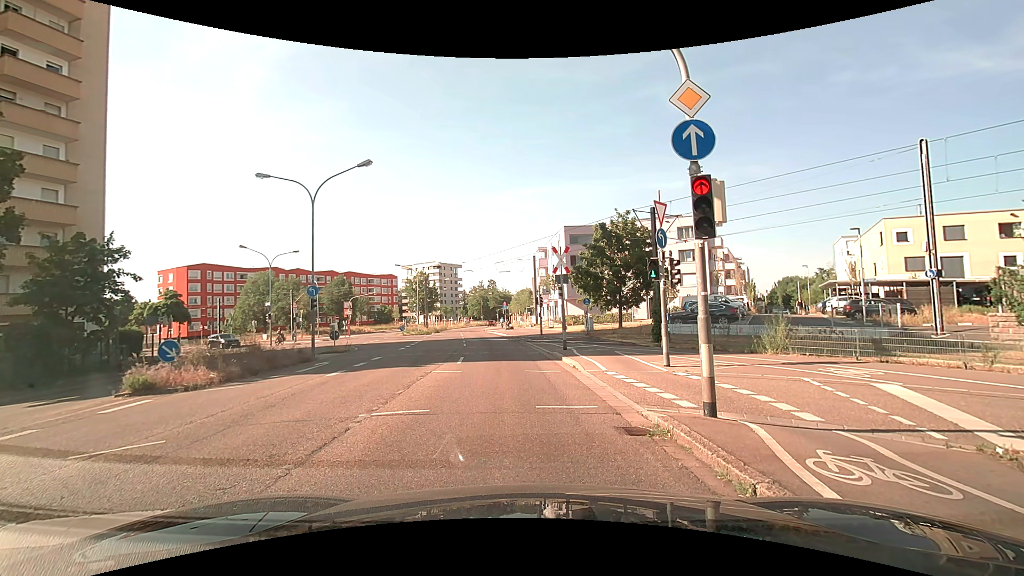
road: secondary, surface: asphalt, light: Day
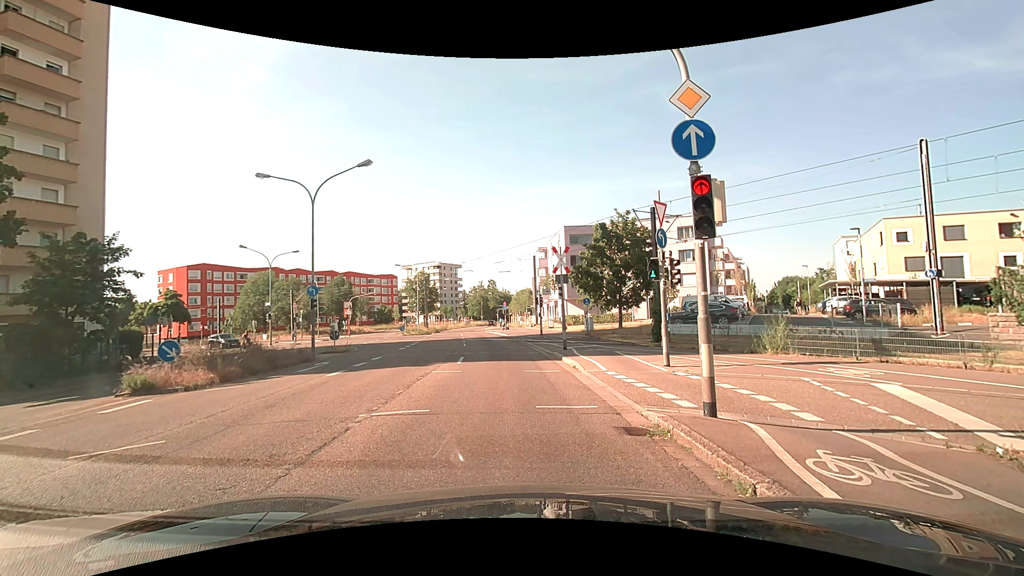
(0.0, 0.0) m; 0°
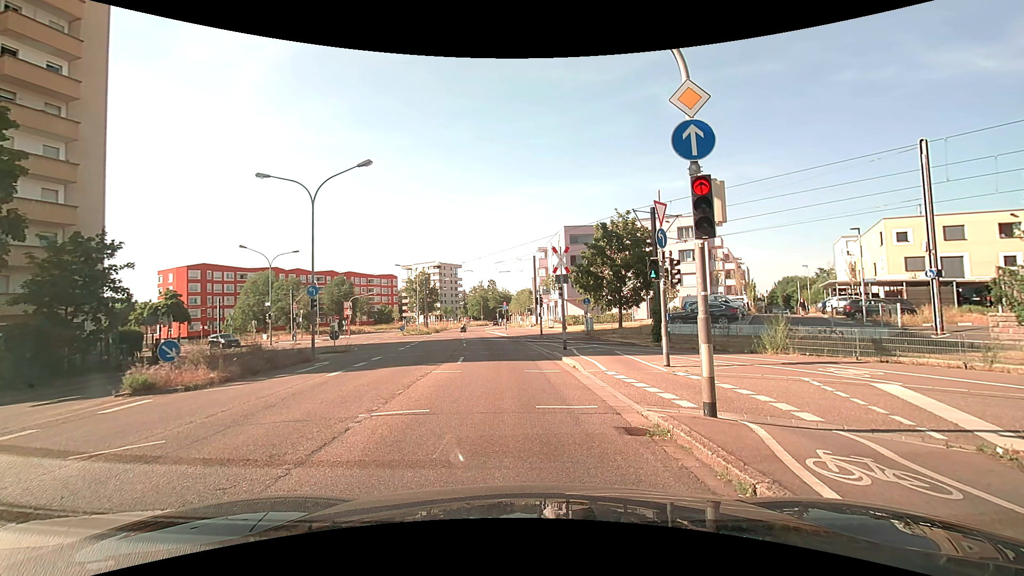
(0.0, 0.0) m; 0°
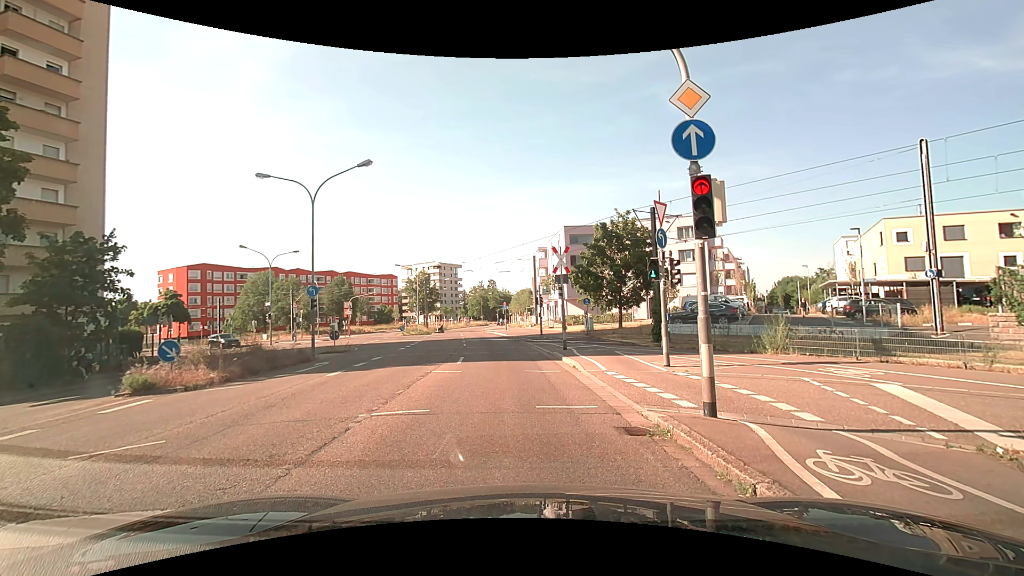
(0.0, 0.0) m; 0°
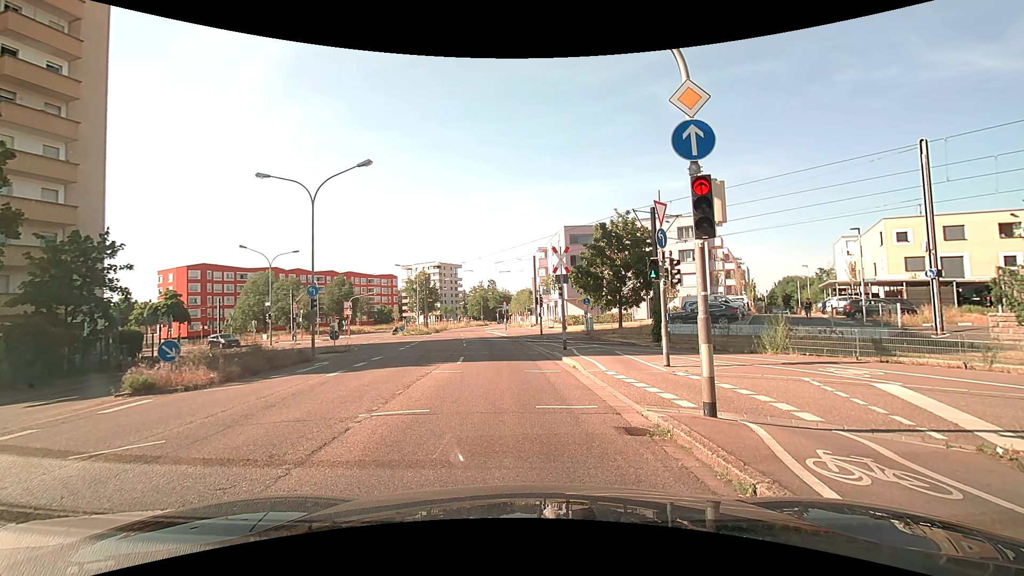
(0.0, 0.0) m; 0°
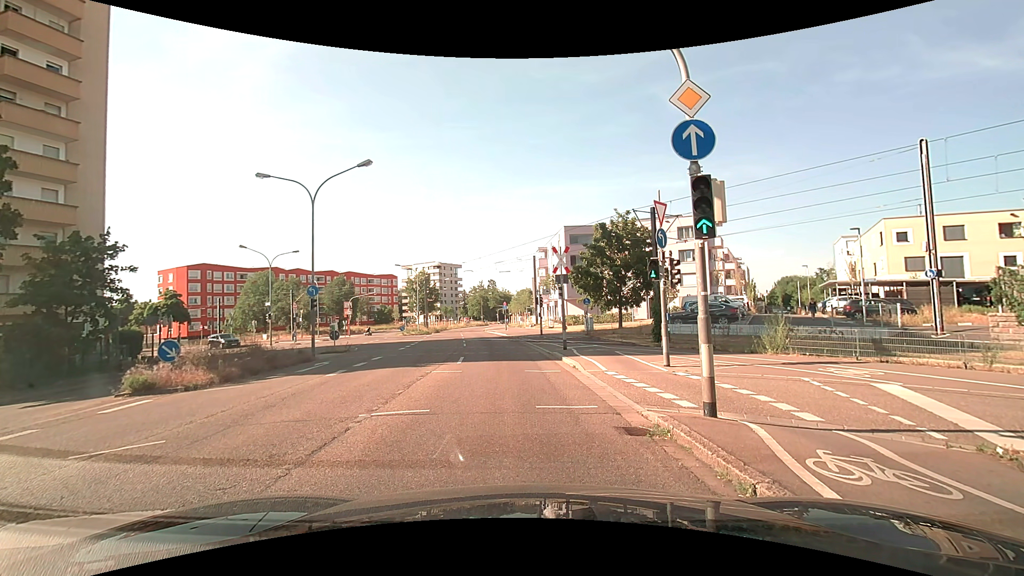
(0.0, 0.0) m; 0°
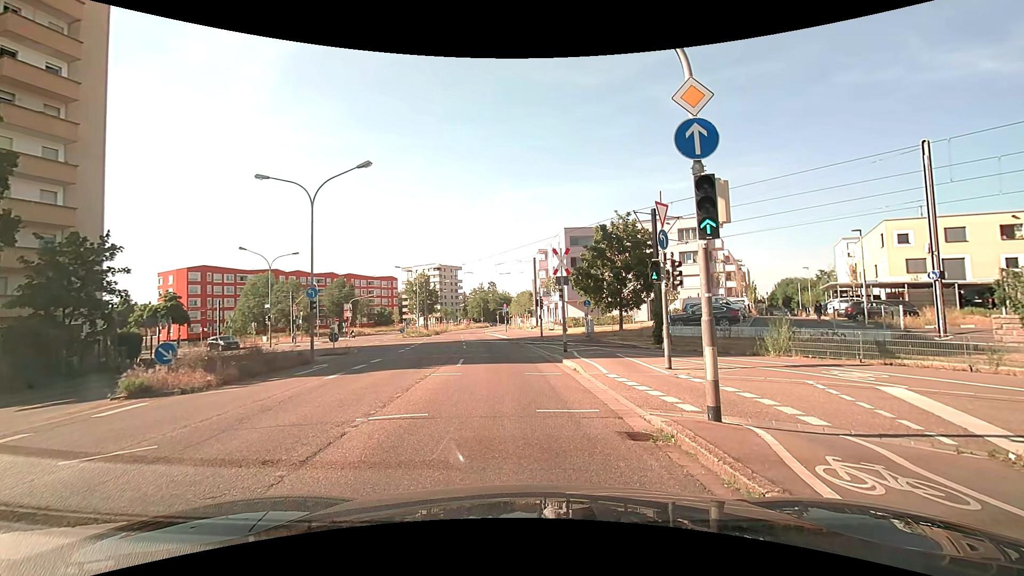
(0.0, +0.1) m; 0°
